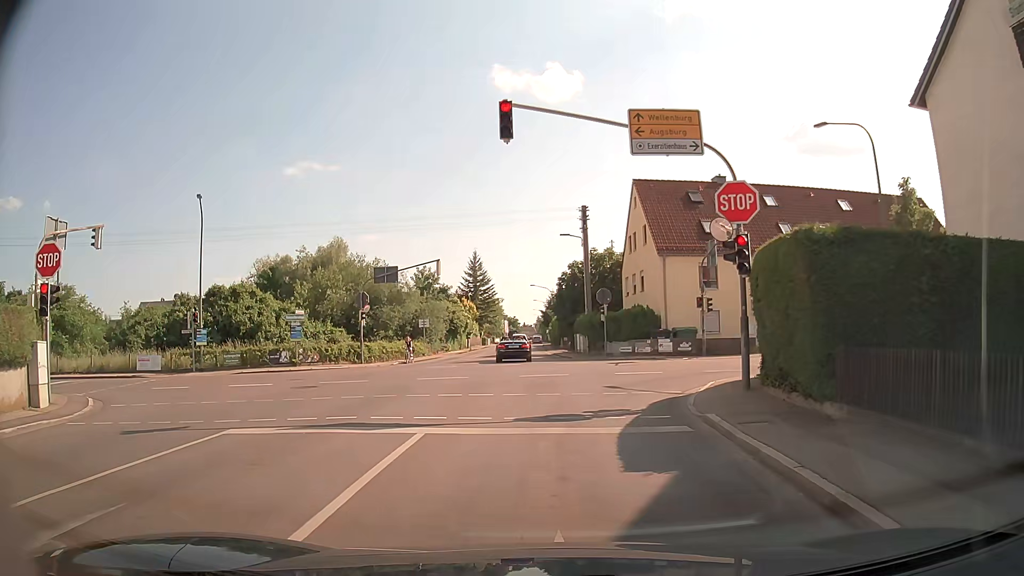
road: tertiary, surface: asphalt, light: Day
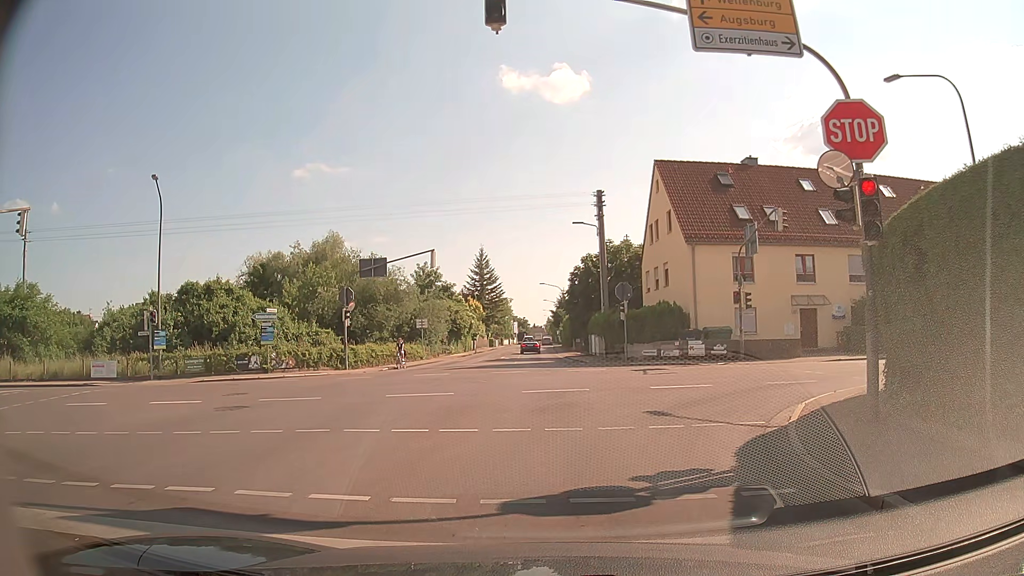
(0.0, +4.9) m; +1°
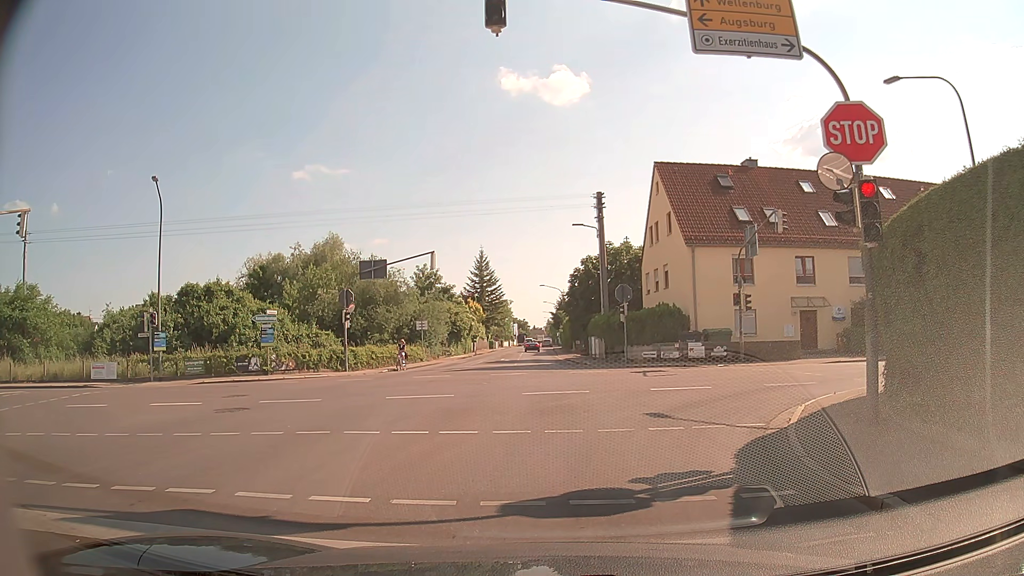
(0.0, +0.1) m; 0°
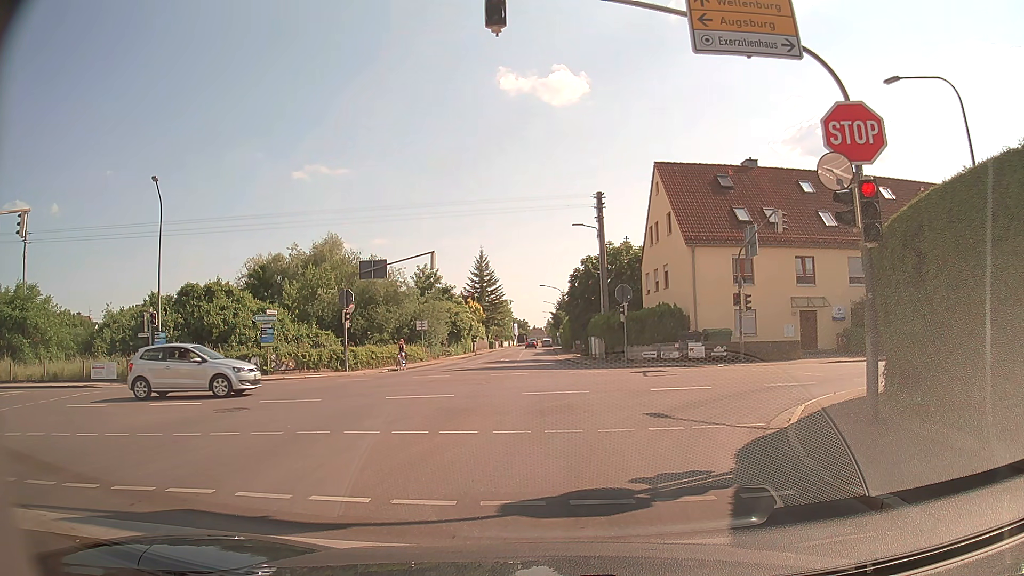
(0.0, 0.0) m; 0°
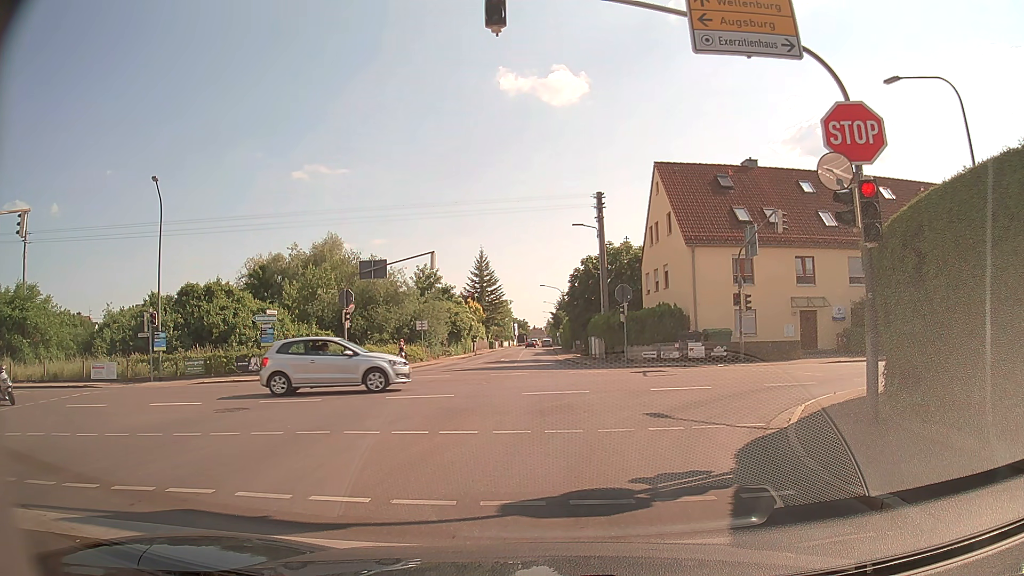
(0.0, 0.0) m; 0°
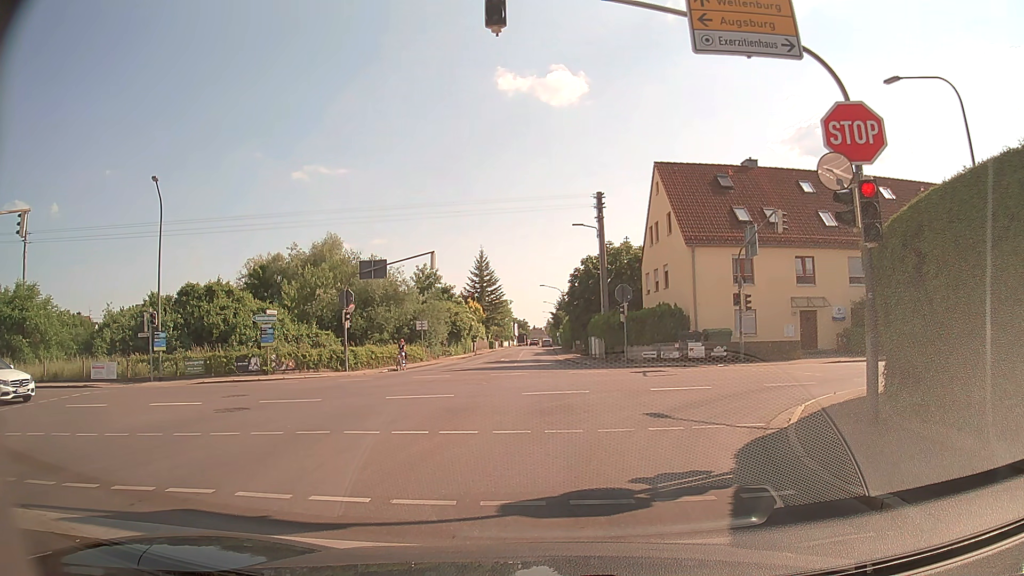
(0.0, 0.0) m; 0°
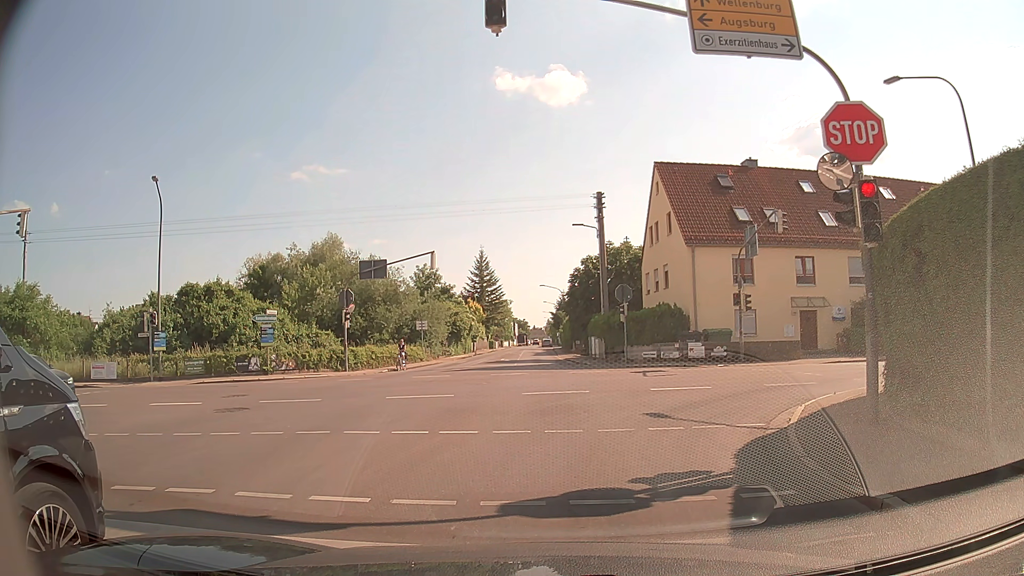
(0.0, 0.0) m; 0°
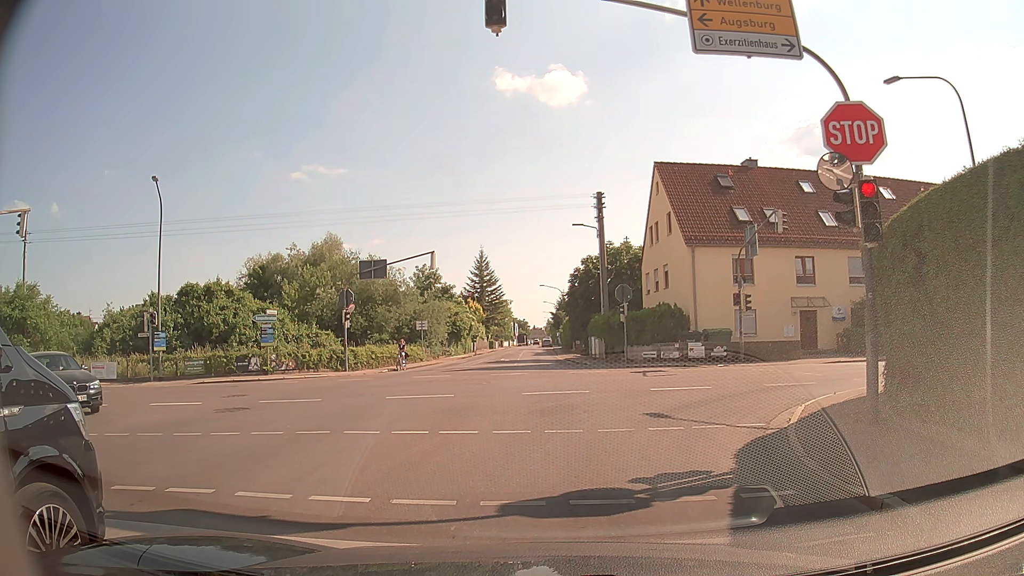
(0.0, 0.0) m; 0°
